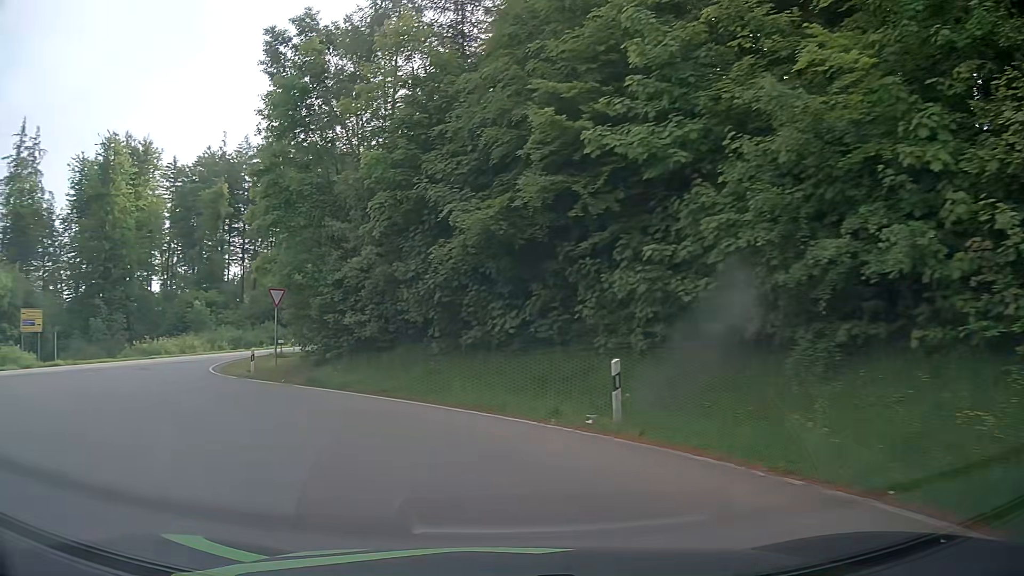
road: tertiary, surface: asphalt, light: Day
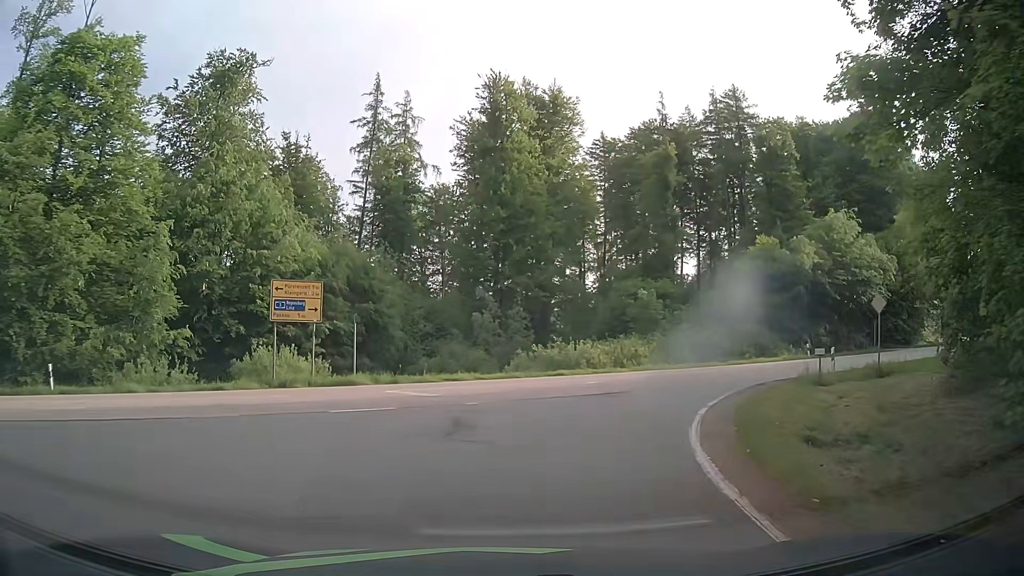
(-10.0, +20.2) m; -41°
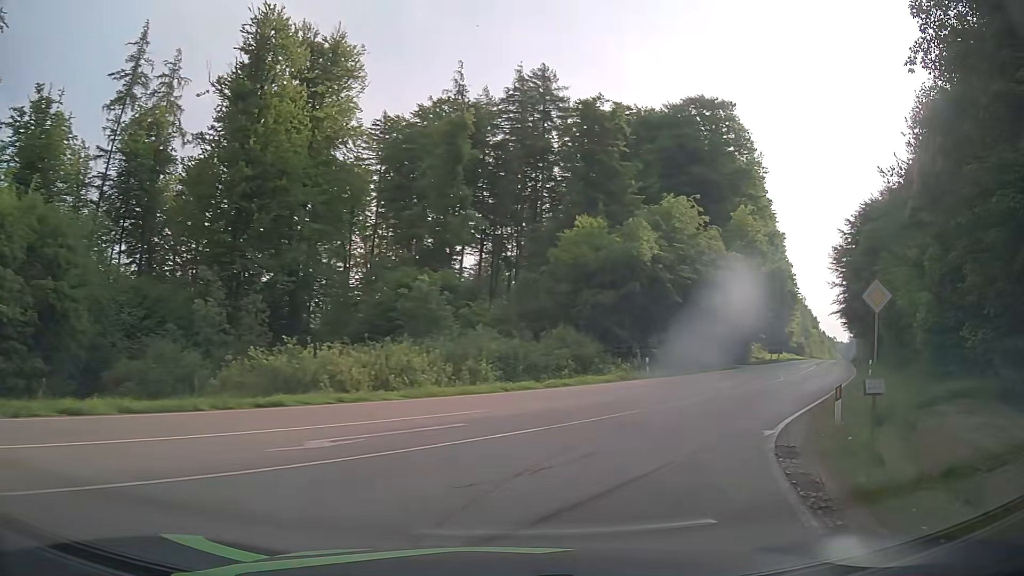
(+1.3, +13.5) m; +18°
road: secondary
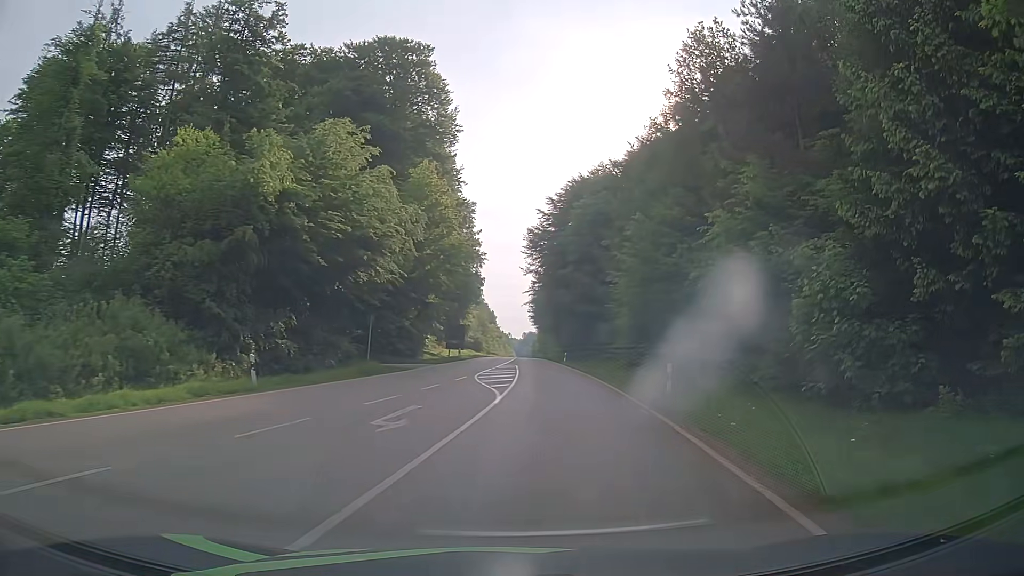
(+4.4, +15.5) m; +28°
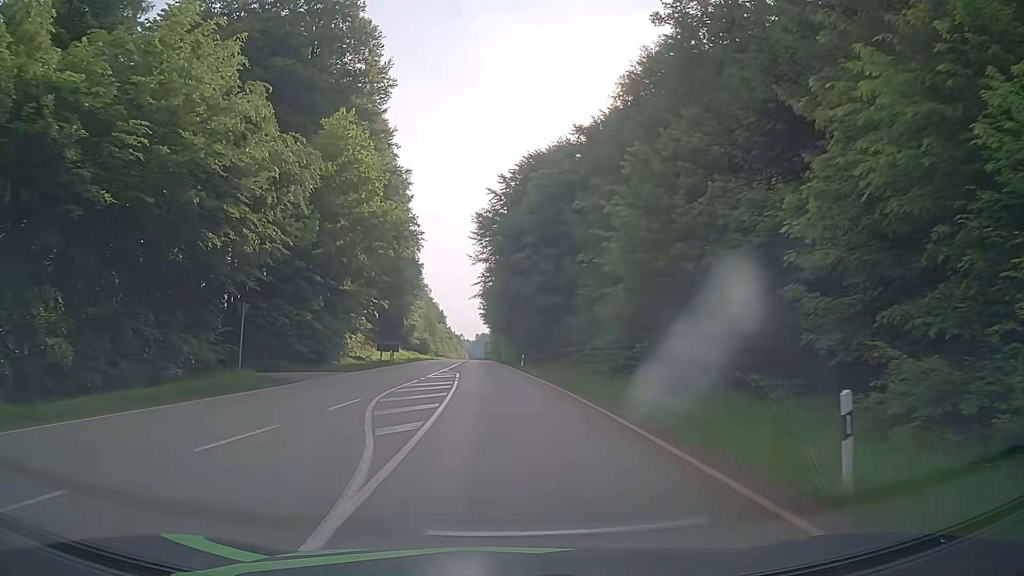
(+1.0, +13.1) m; +6°
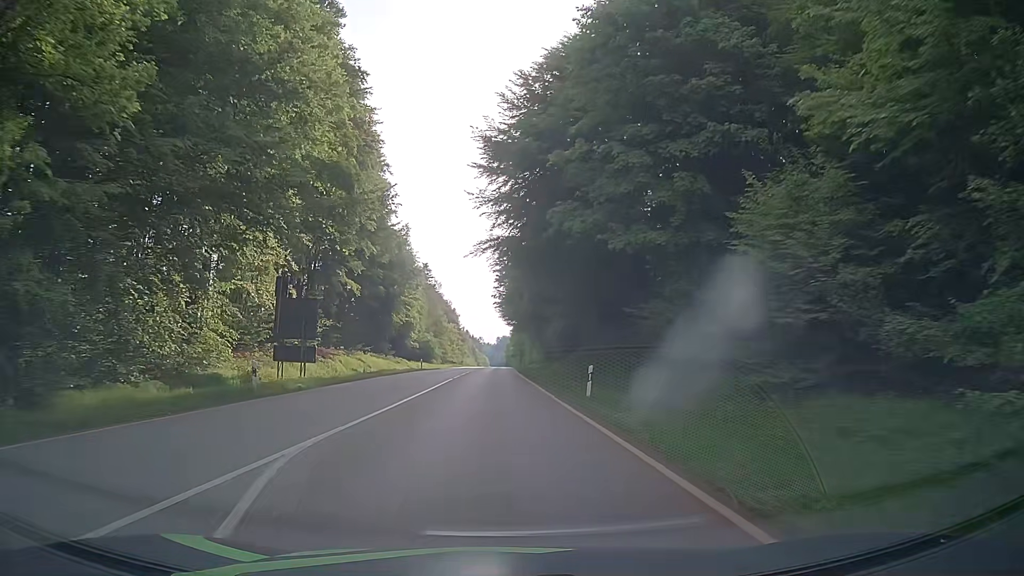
(-0.5, +32.2) m; -1°
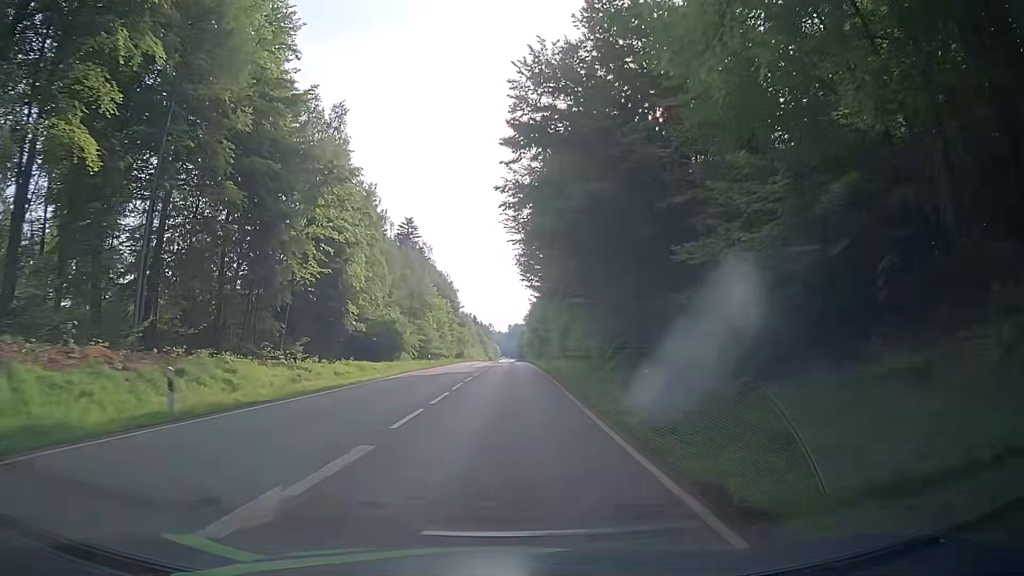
(-1.3, +49.9) m; -2°
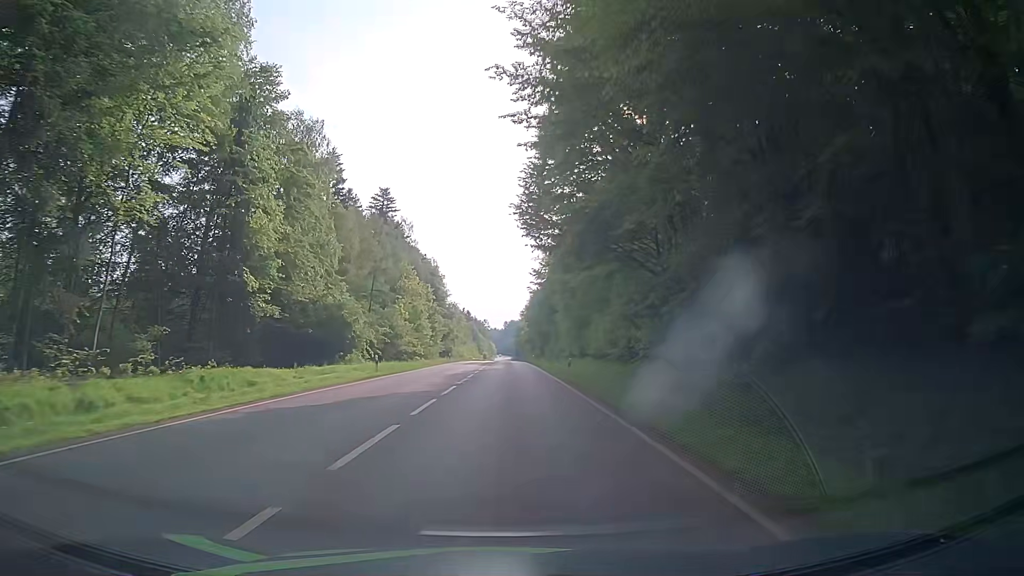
(+0.1, +22.2) m; 0°
(0, +10) (0, +20) (0, +30) (0, +40) (0, +50) (0, +60) (0, +70) (0, +80) (0, +90) (0, +100) m
